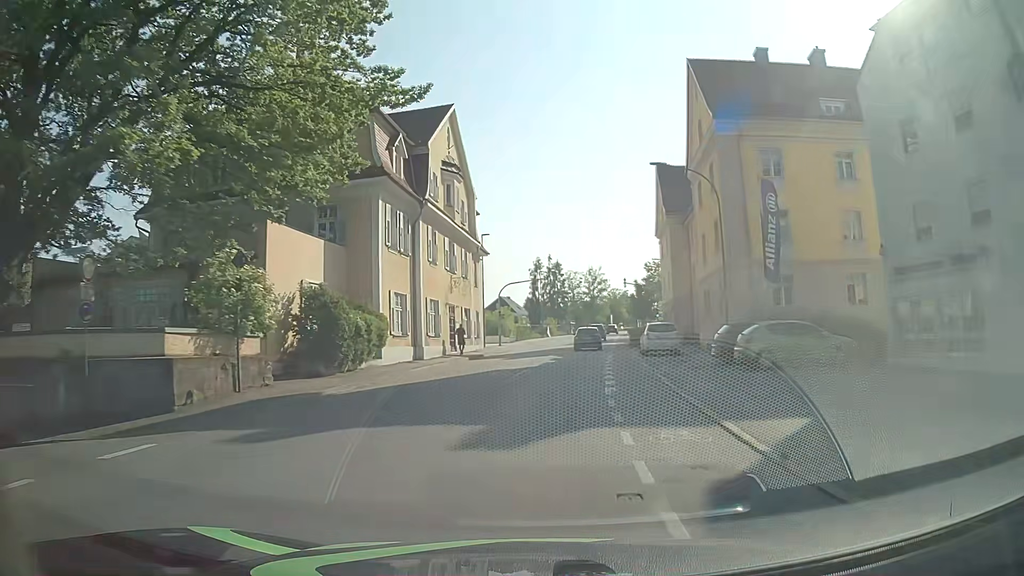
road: tertiary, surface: asphalt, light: Day
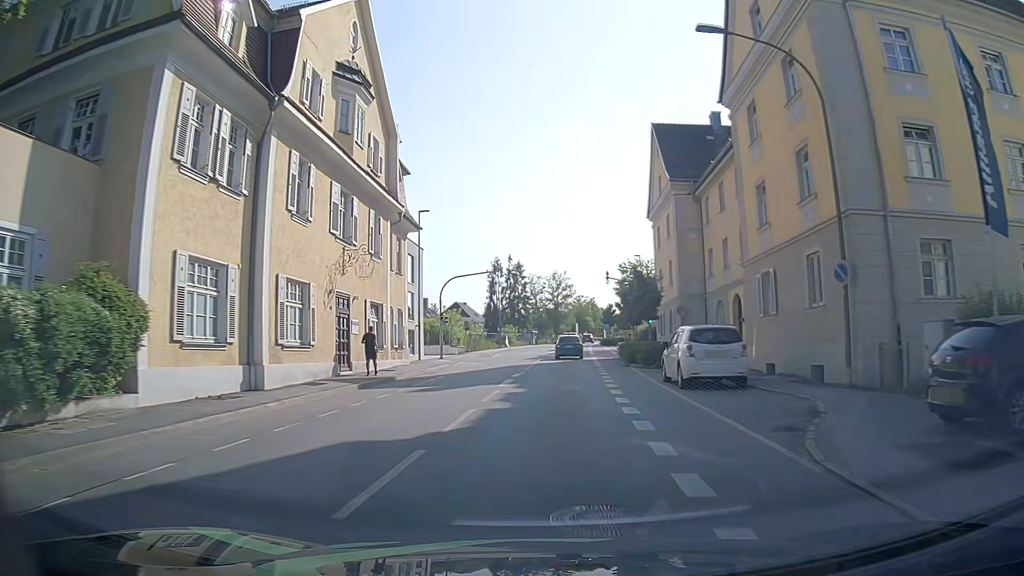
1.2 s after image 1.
(+0.5, +15.5) m; +4°
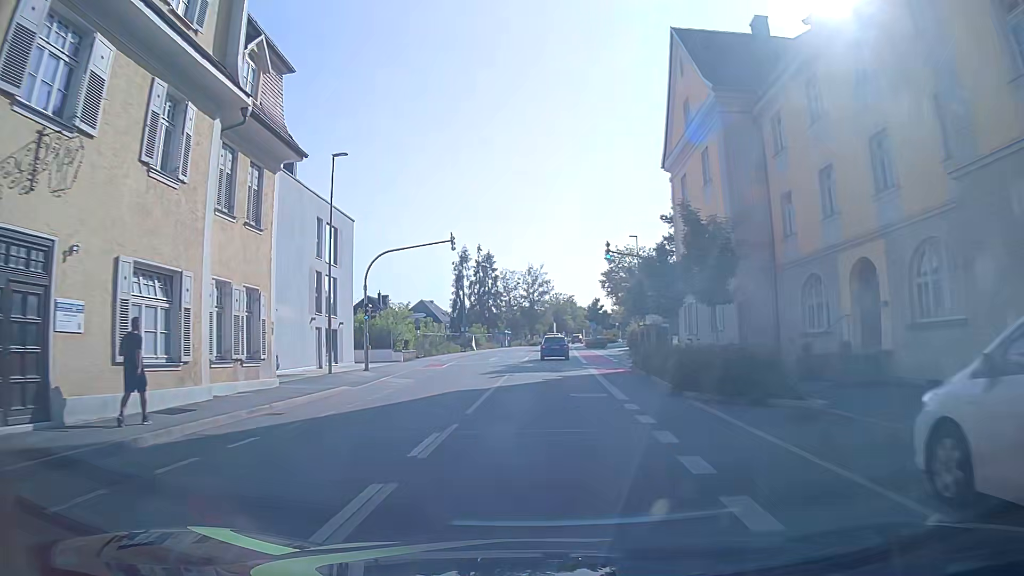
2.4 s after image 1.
(+0.2, +15.3) m; +3°
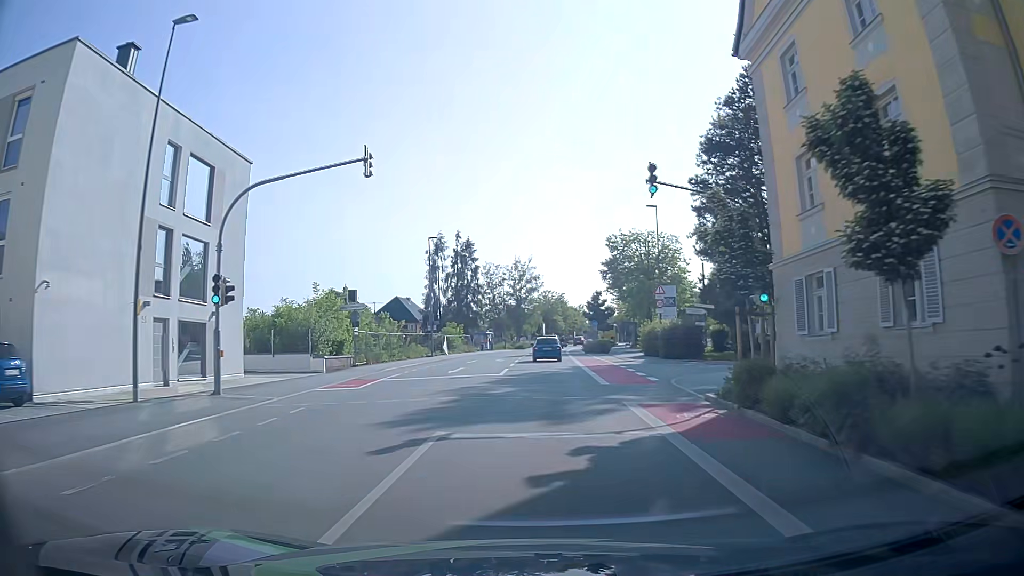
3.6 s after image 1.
(-0.1, +15.4) m; 0°
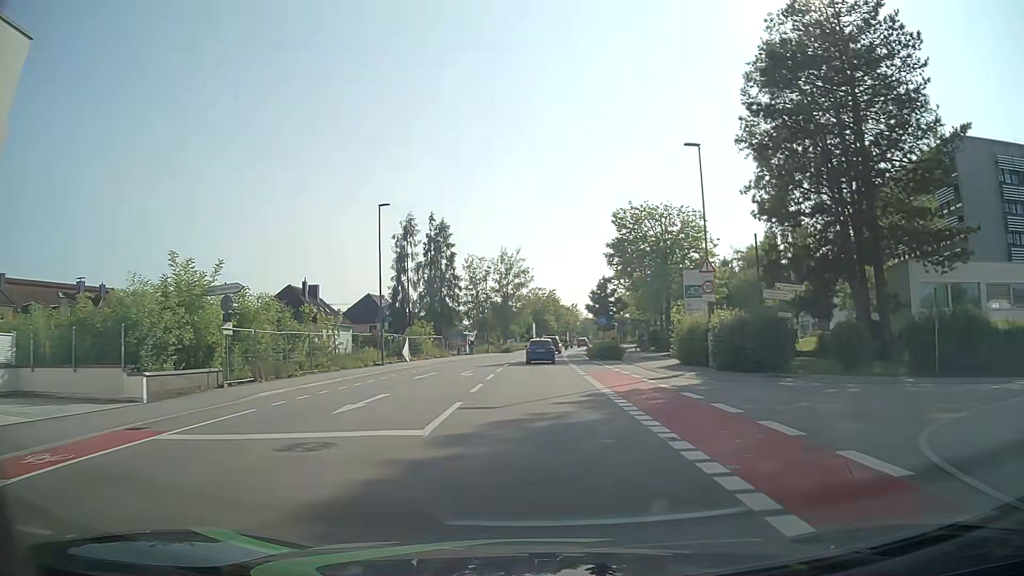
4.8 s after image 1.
(+0.1, +15.4) m; +1°
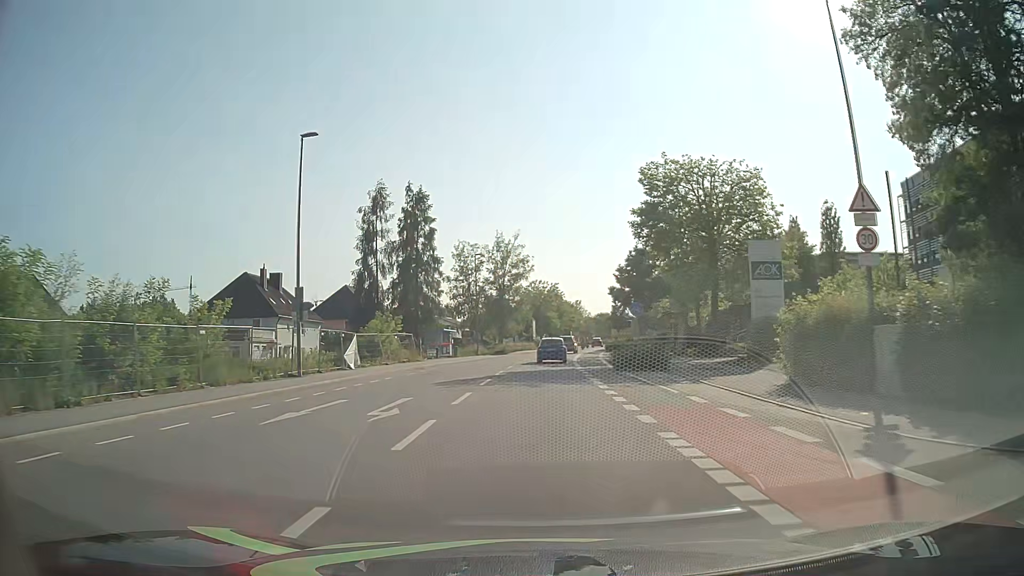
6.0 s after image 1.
(-0.1, +15.4) m; 0°
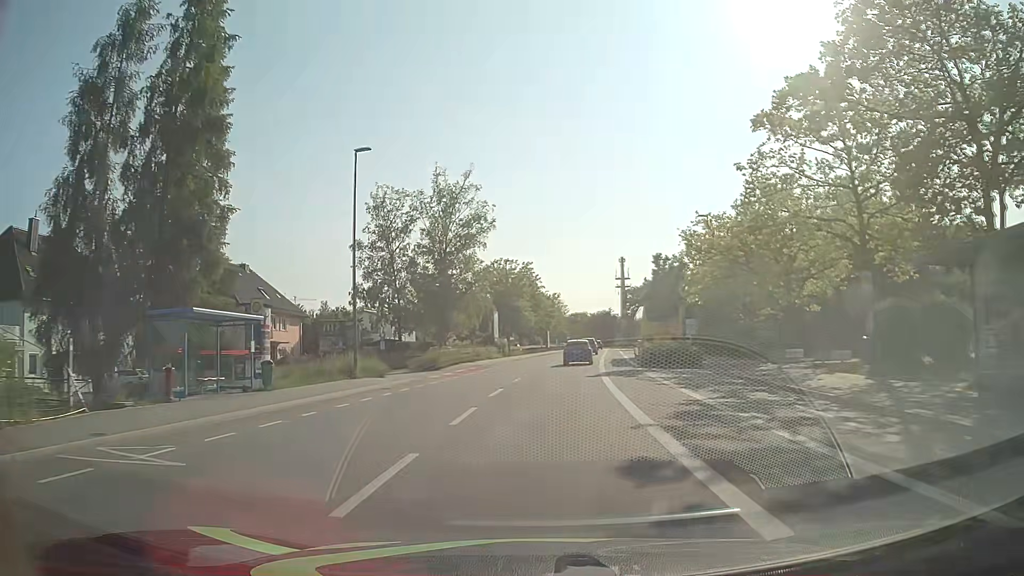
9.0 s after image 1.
(+0.5, +38.8) m; +2°
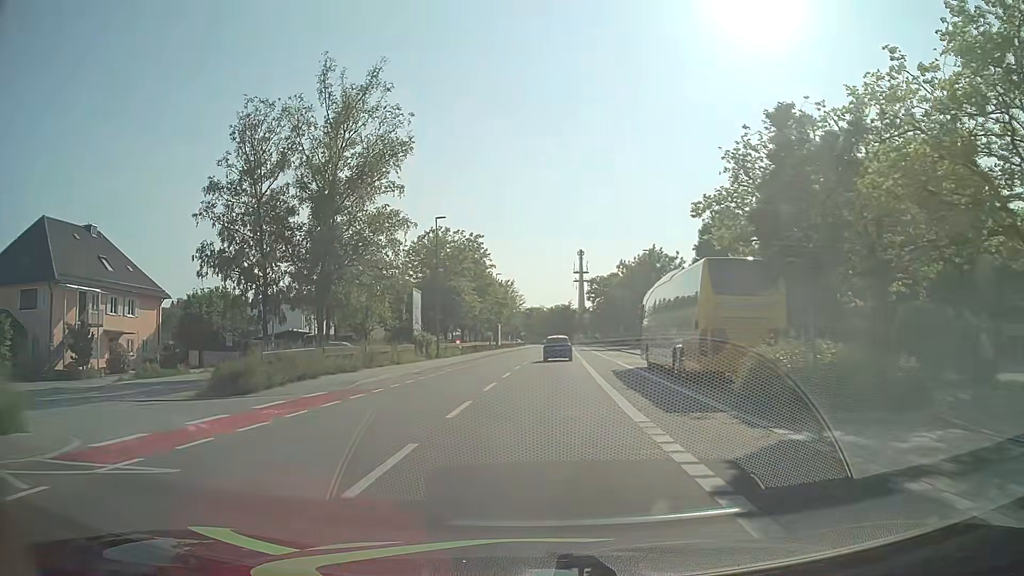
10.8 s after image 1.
(+0.7, +23.3) m; +4°
(0, +10) (0, +20) (+1, +30) (+1, +40) (+2, +50) (+2, +60) (+2, +70) (+3, +80) (+3, +90) (+4, +100) m
